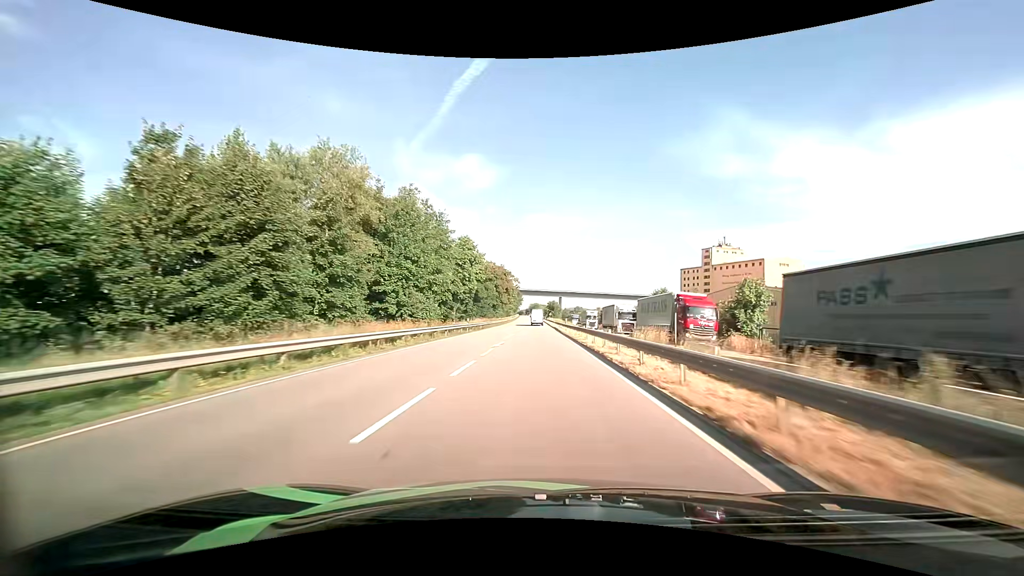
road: primary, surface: asphalt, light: Day
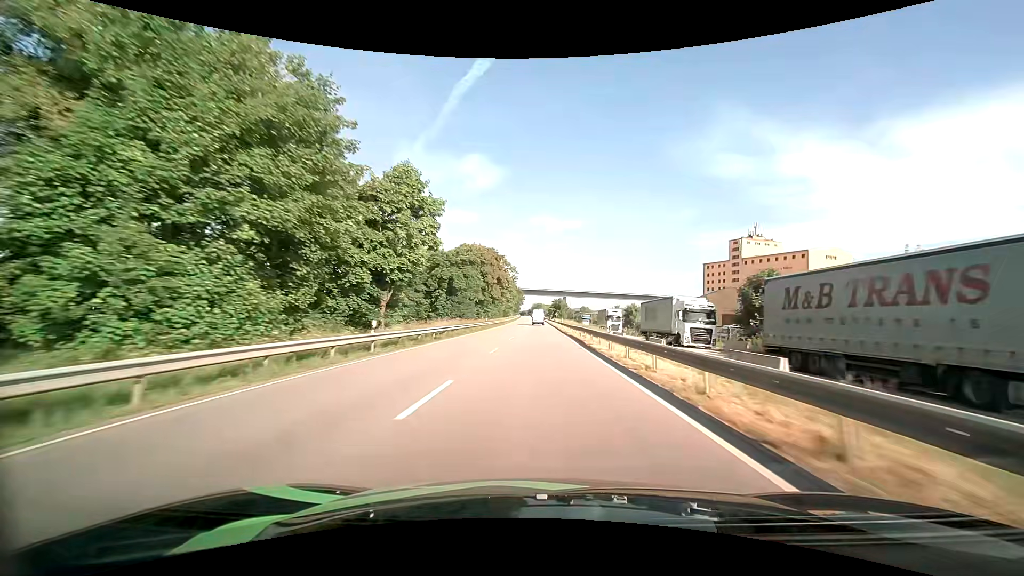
(-0.1, +29.3) m; 0°
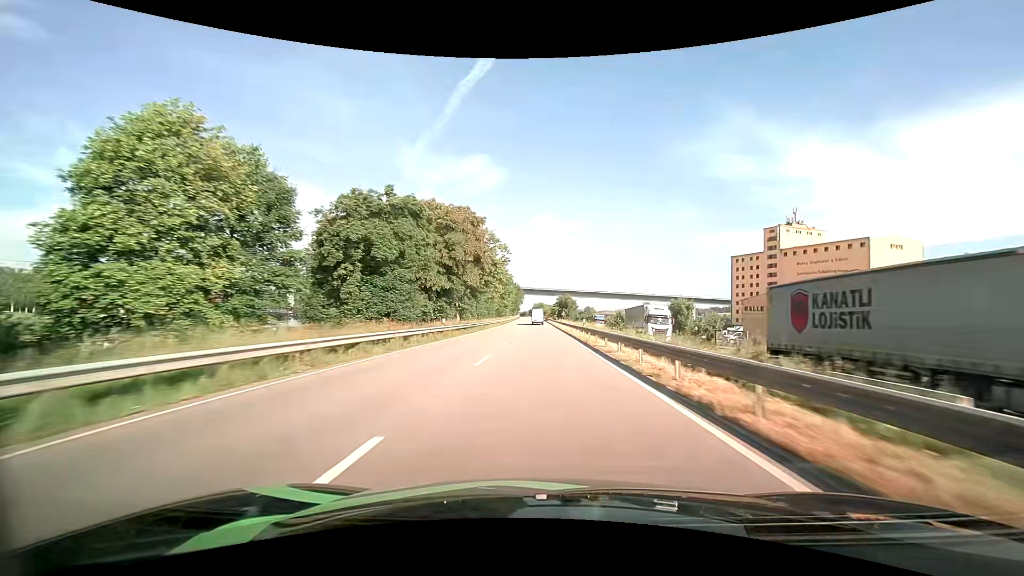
(0.0, +30.0) m; 0°
(0, +10) (0, +20) (0, +30) (0, +40) (0, +50) (0, +60) (0, +70) (0, +80) (0, +90) (0, +100) m
